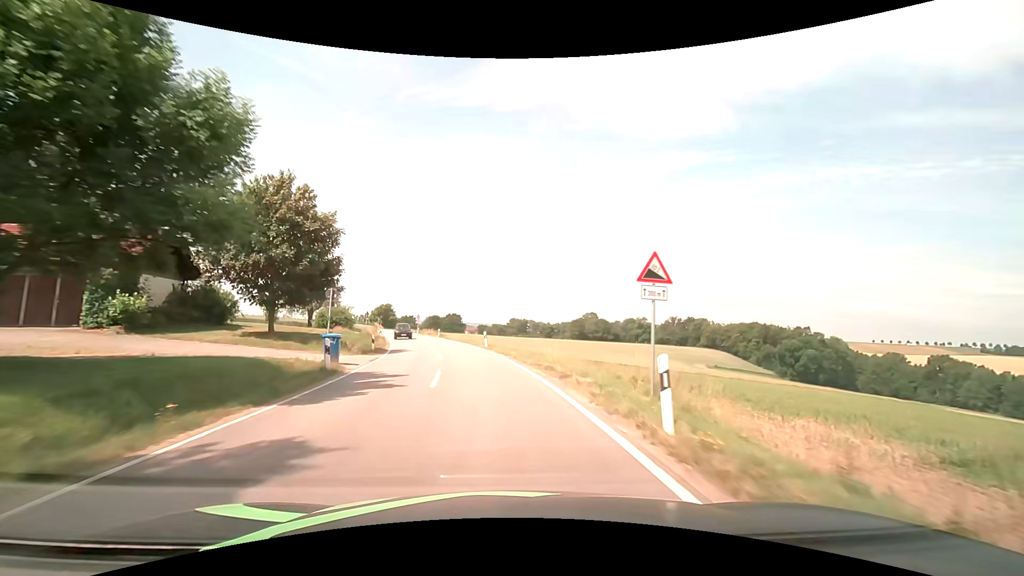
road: secondary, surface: asphalt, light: Day
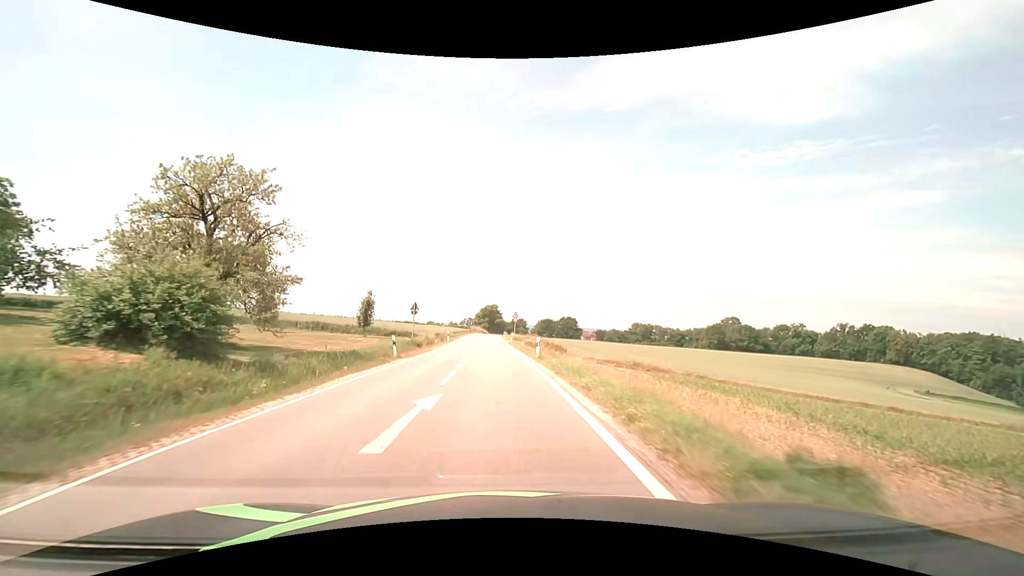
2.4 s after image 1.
(-3.9, +37.3) m; -13°
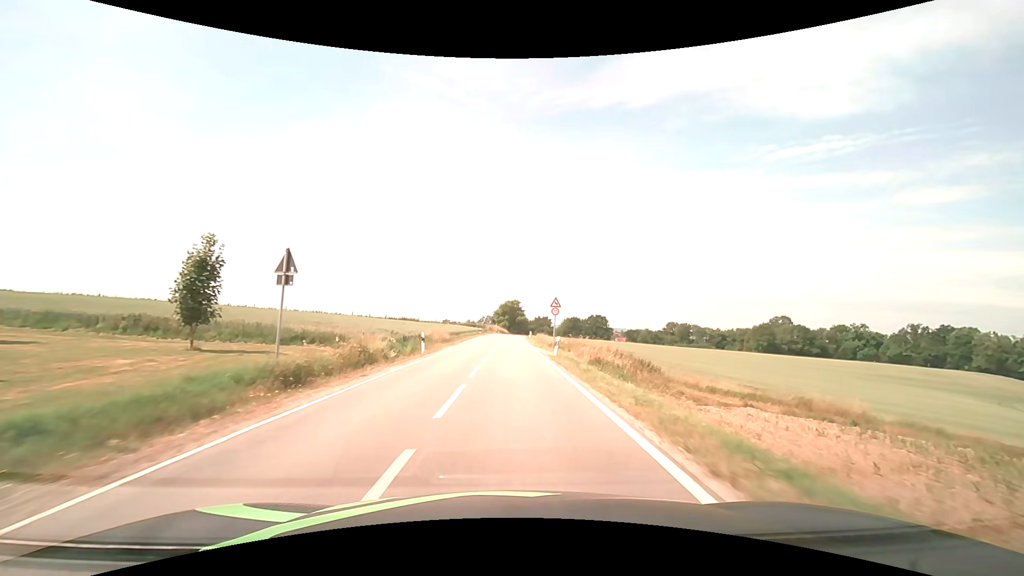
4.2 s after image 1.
(-0.9, +28.4) m; -2°
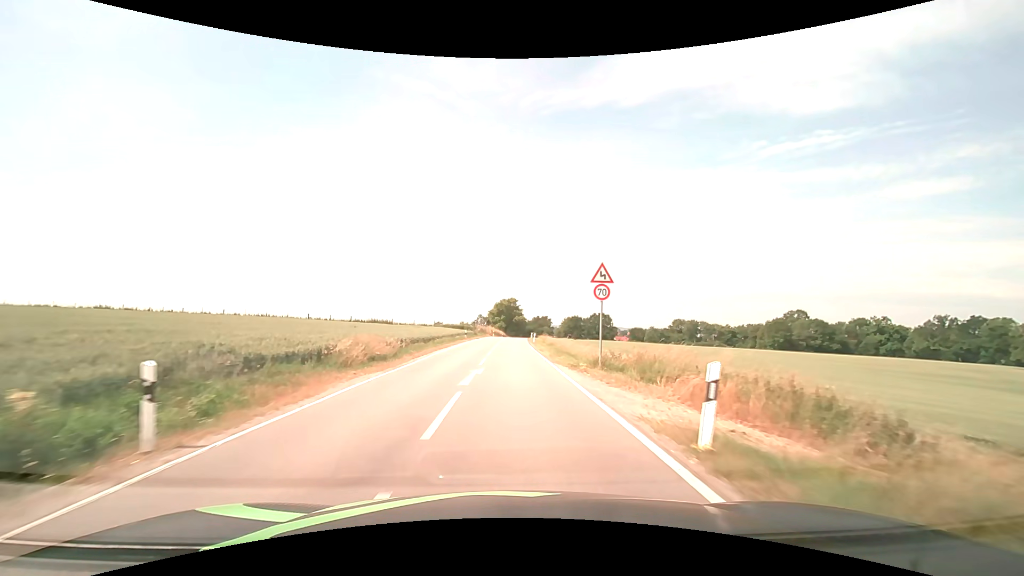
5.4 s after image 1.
(+0.1, +19.4) m; 0°
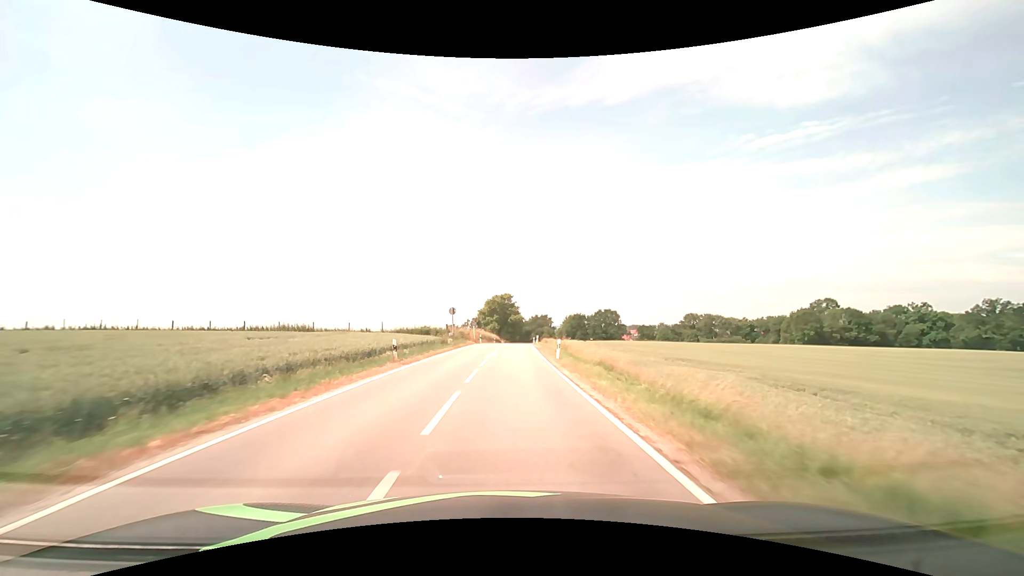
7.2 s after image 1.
(+0.2, +29.7) m; +1°
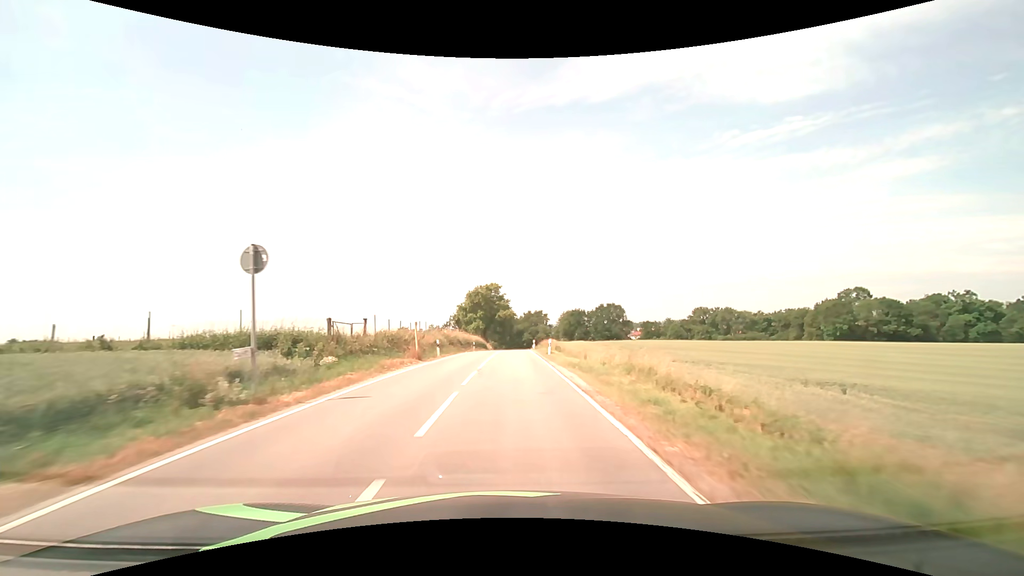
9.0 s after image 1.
(+0.3, +30.3) m; +1°
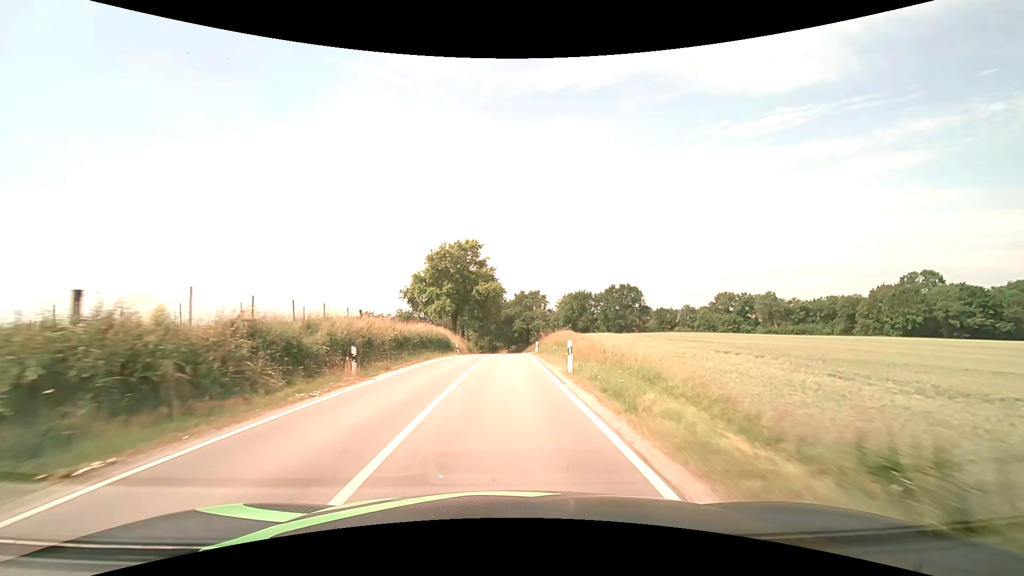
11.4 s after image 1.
(+0.5, +41.4) m; +1°
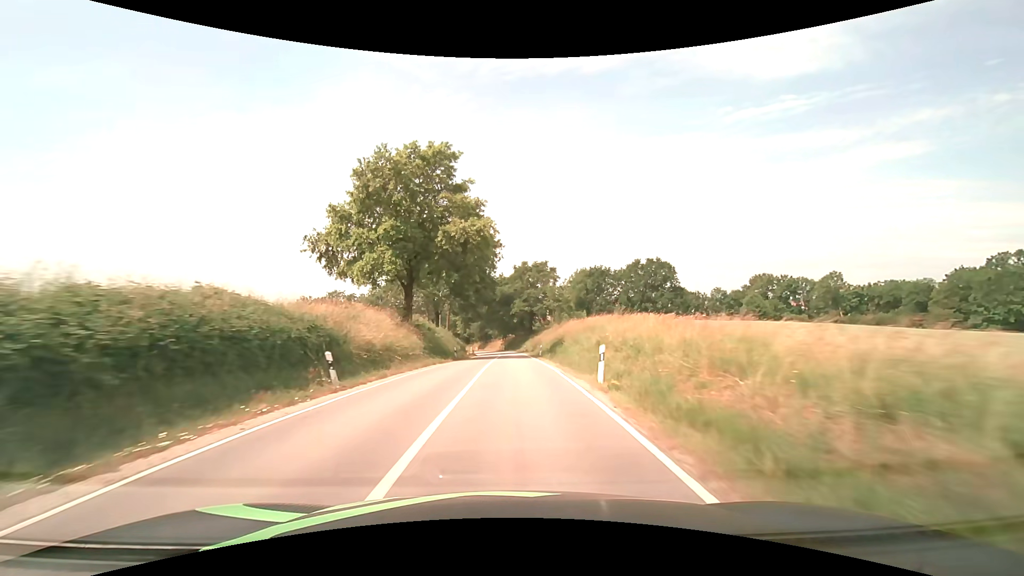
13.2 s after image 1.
(0.0, +32.3) m; 0°
(0, +10) (0, +20) (0, +30) (0, +40) (0, +50) (0, +60) (0, +70) (-1, +80) (-2, +90) (-3, +100) m
